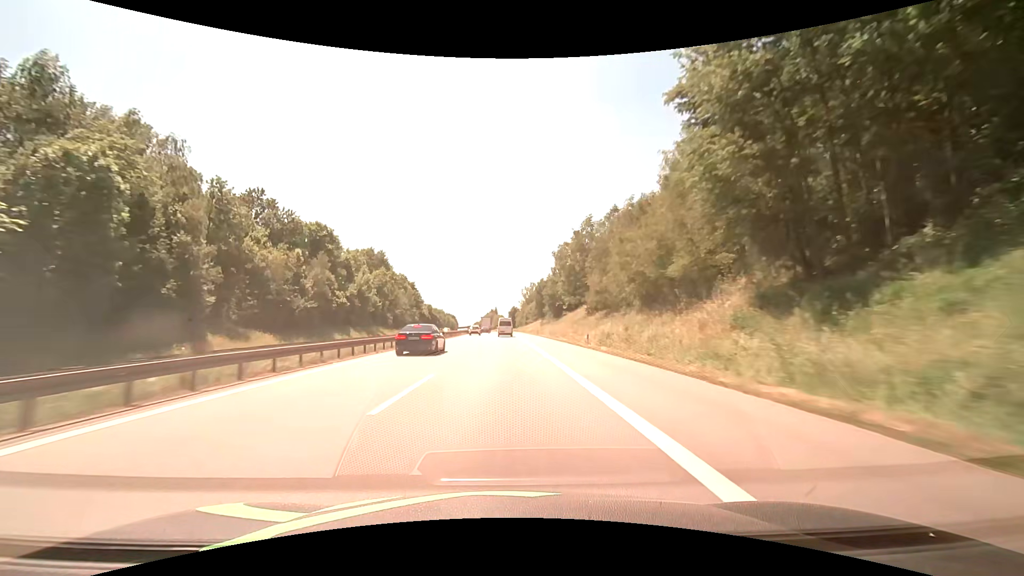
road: motorway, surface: asphalt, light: Day
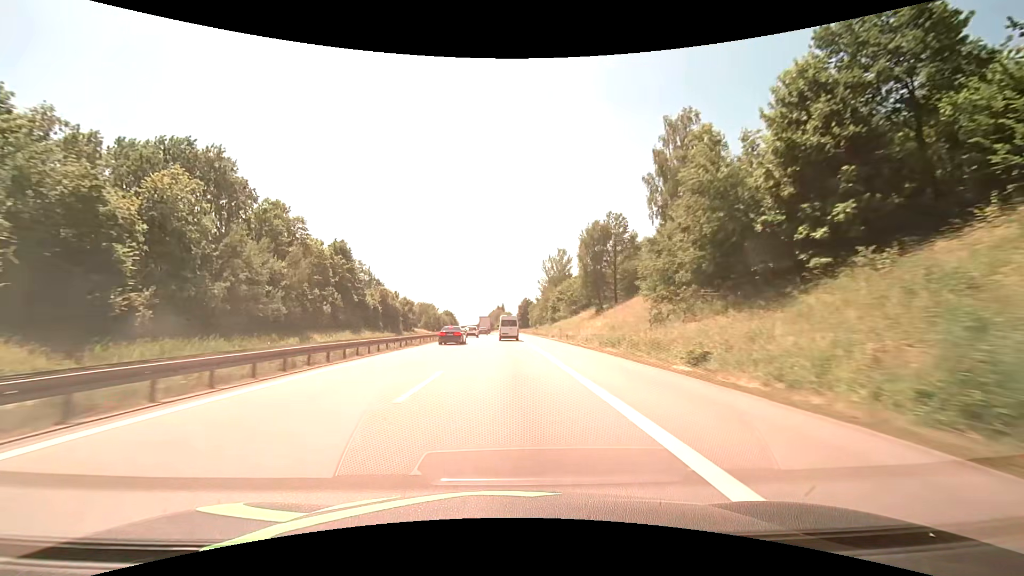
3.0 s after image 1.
(-1.0, +87.1) m; -1°
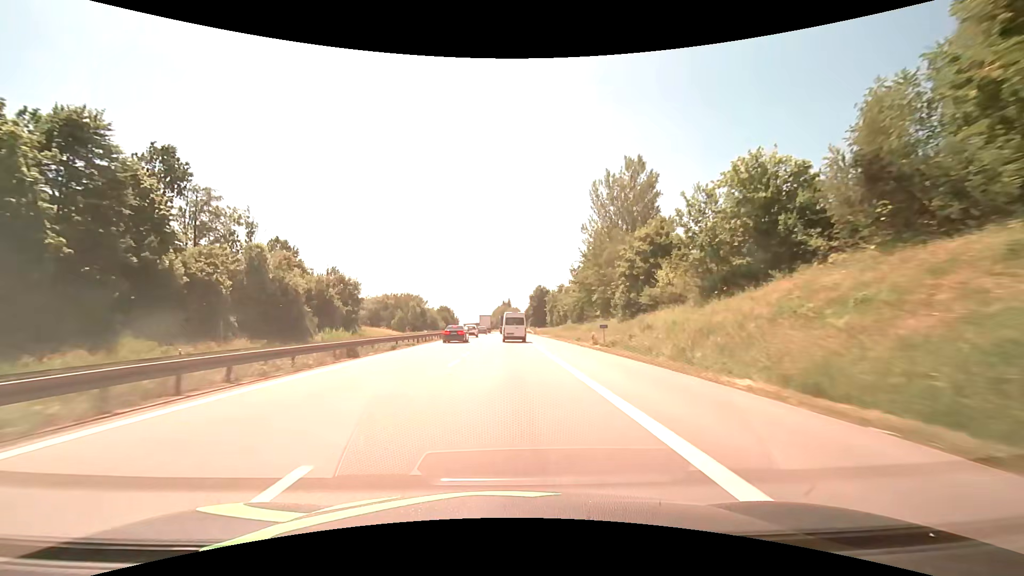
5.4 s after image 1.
(-0.7, +63.1) m; -1°
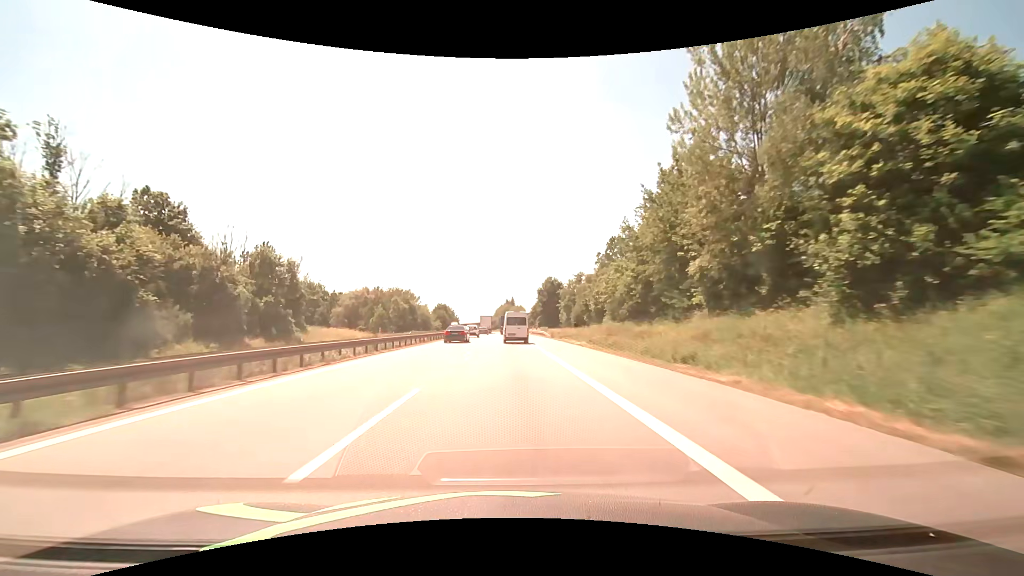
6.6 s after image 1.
(-0.1, +29.4) m; 0°
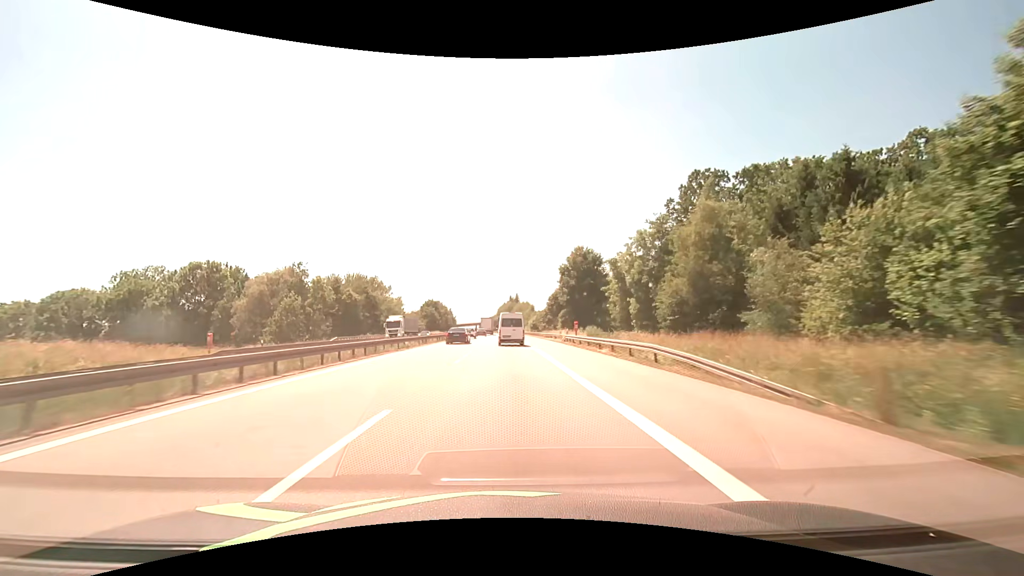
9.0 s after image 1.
(-0.1, +55.7) m; 0°
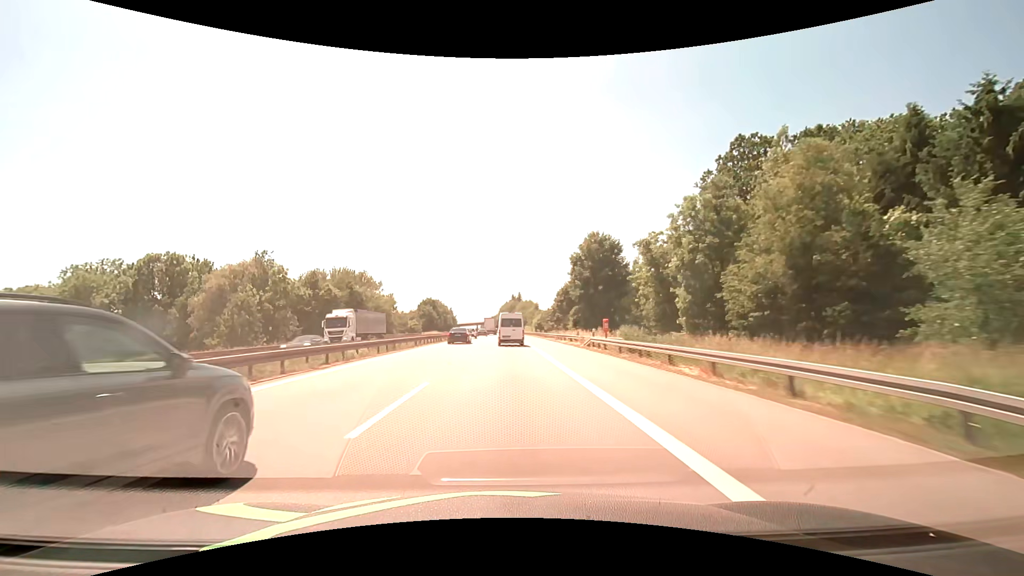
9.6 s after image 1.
(0.0, +13.6) m; 0°
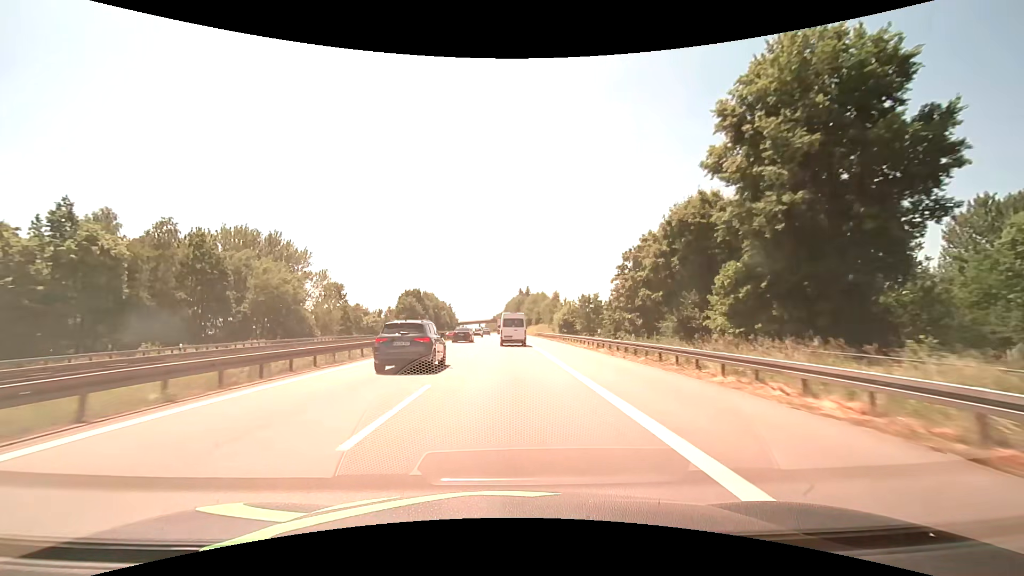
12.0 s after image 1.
(-0.4, +53.9) m; -1°
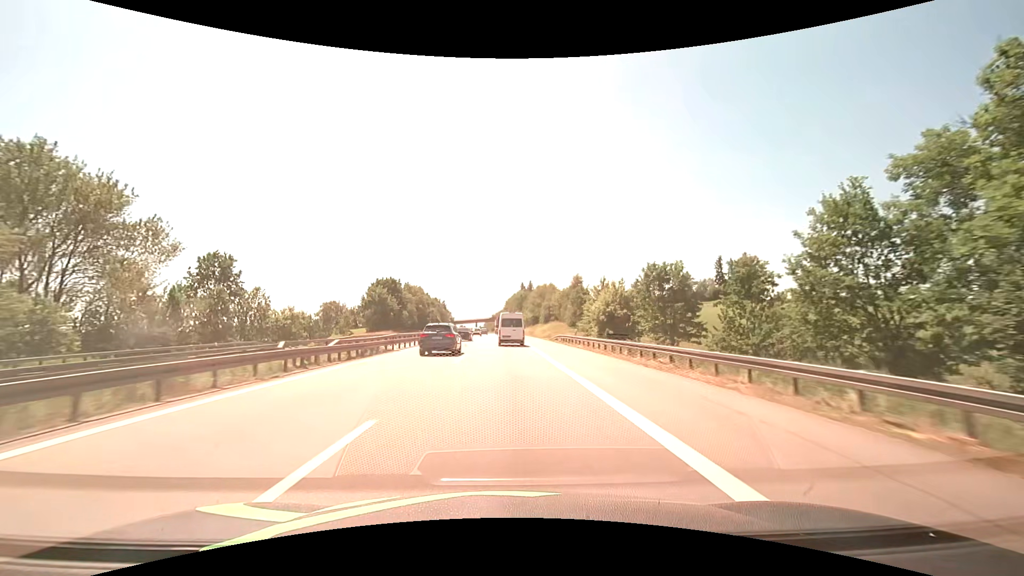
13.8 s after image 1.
(0.0, +40.1) m; 0°
(0, +10) (0, +20) (0, +30) (0, +40) (0, +50) (0, +60) (-1, +70) (-1, +80) (-1, +90) (-1, +100) m
